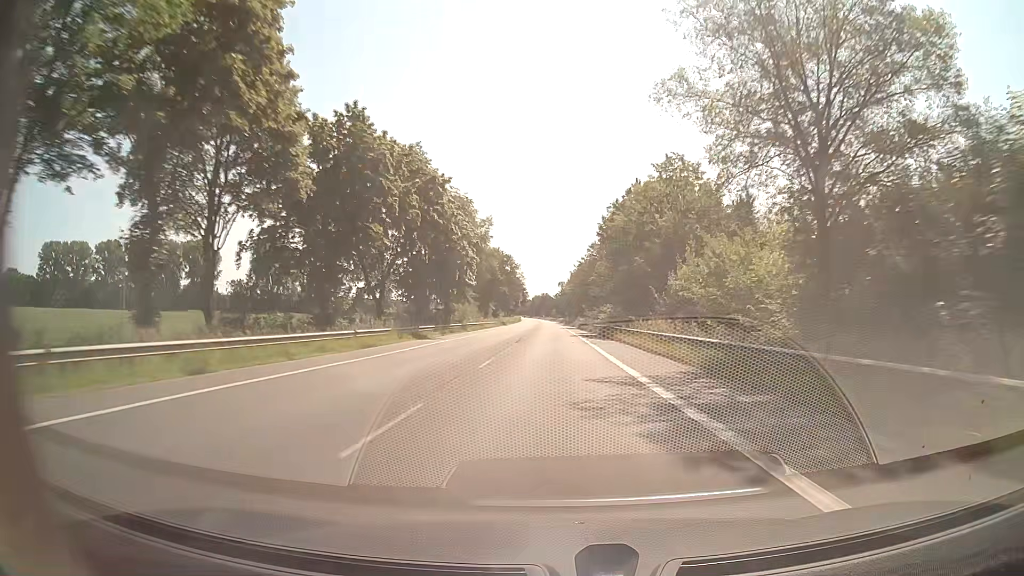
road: secondary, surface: asphalt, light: Day
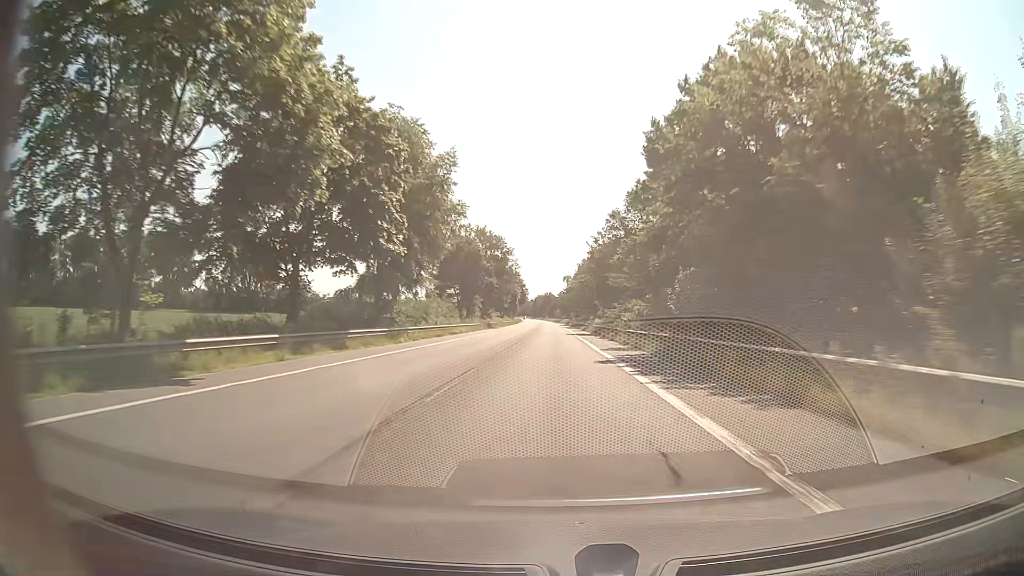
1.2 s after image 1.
(-0.1, +31.5) m; 0°
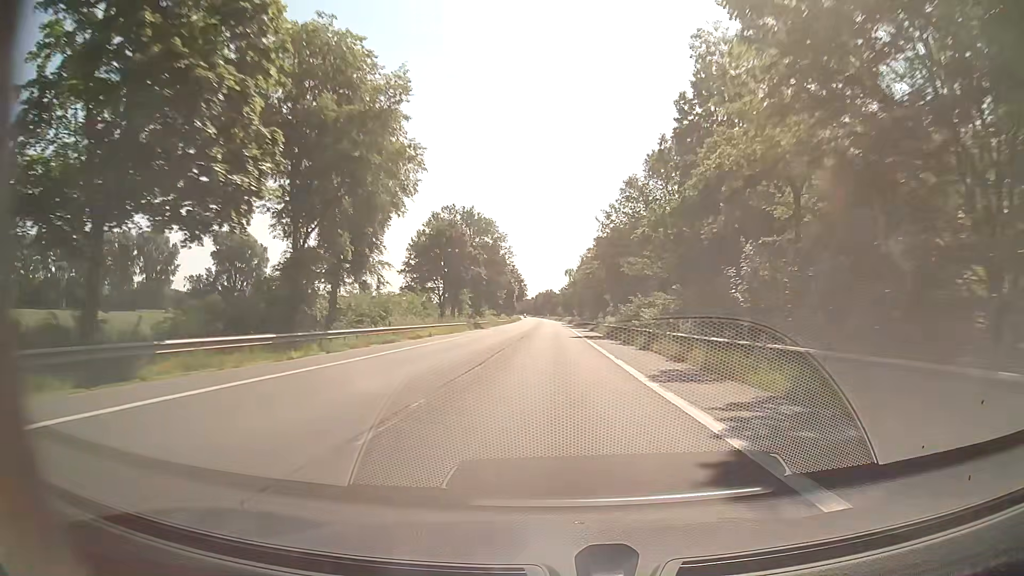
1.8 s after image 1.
(0.0, +15.9) m; 0°
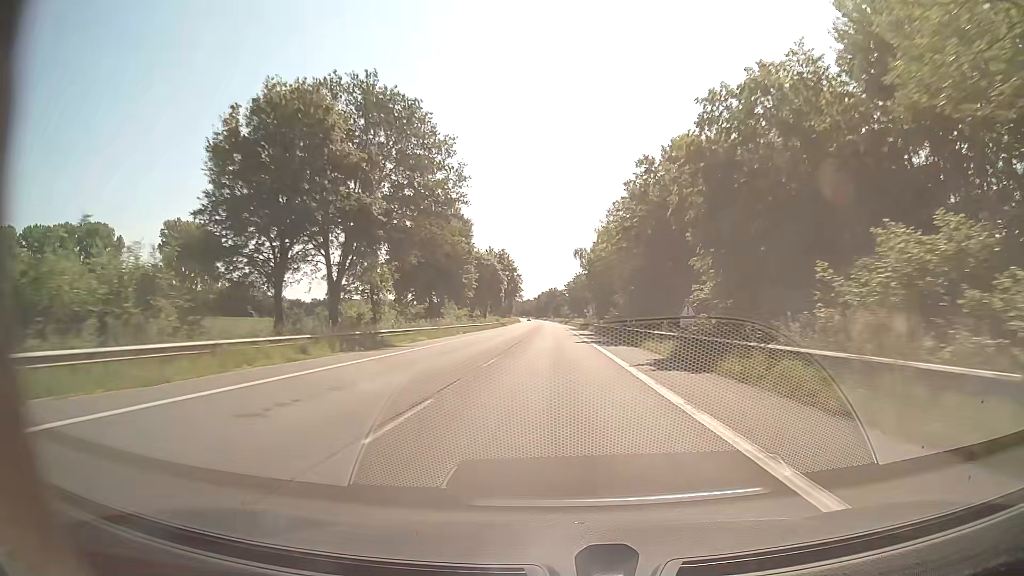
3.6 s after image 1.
(0.0, +47.6) m; 0°
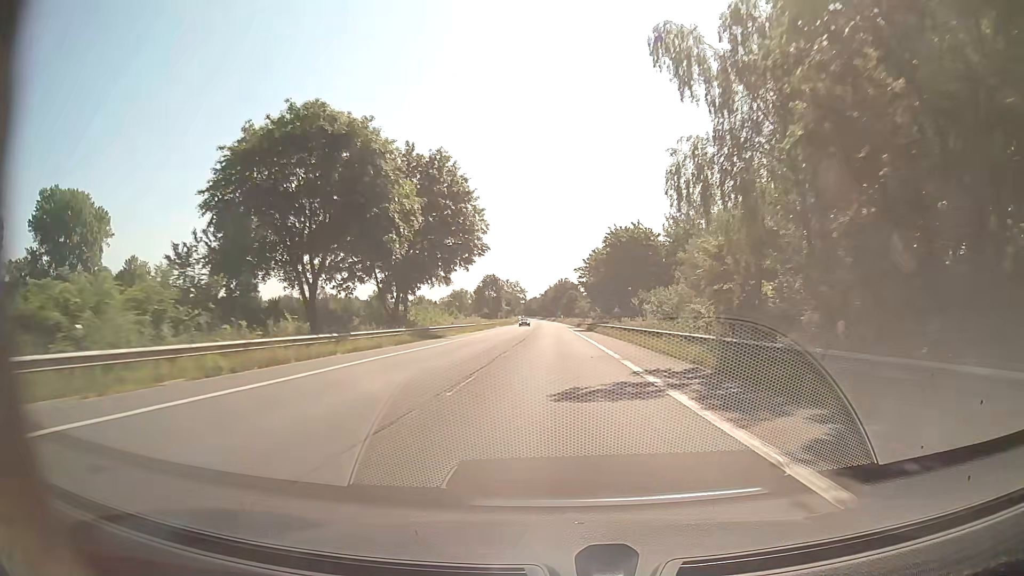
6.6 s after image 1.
(-0.4, +78.9) m; -1°
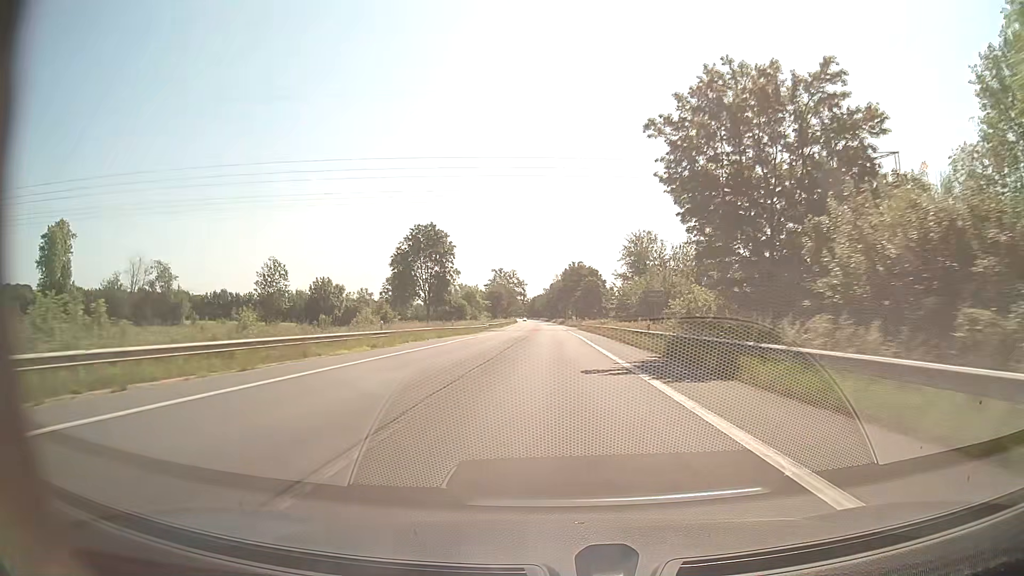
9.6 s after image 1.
(-0.7, +78.9) m; -1°
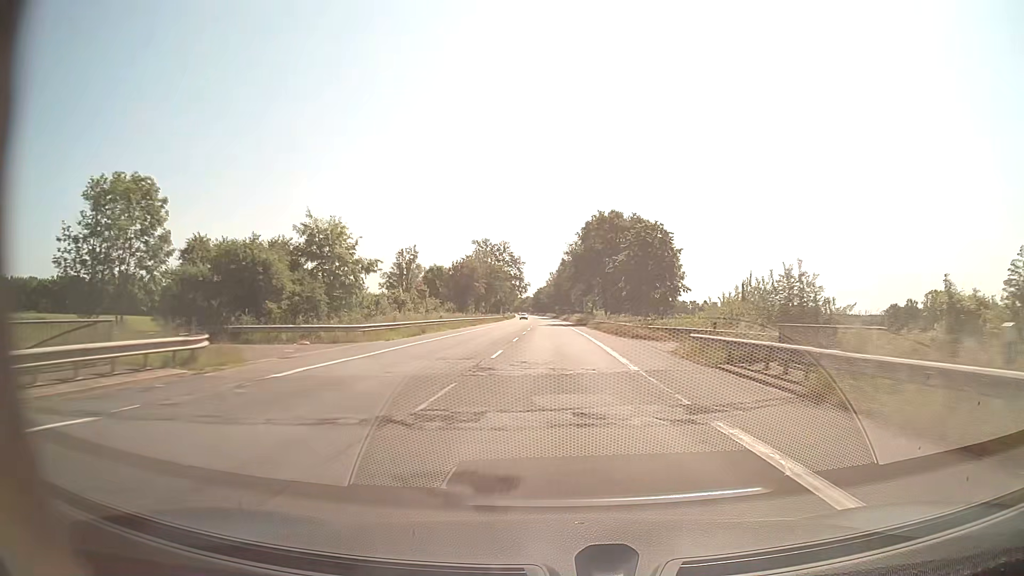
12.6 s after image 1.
(-0.8, +78.9) m; -1°
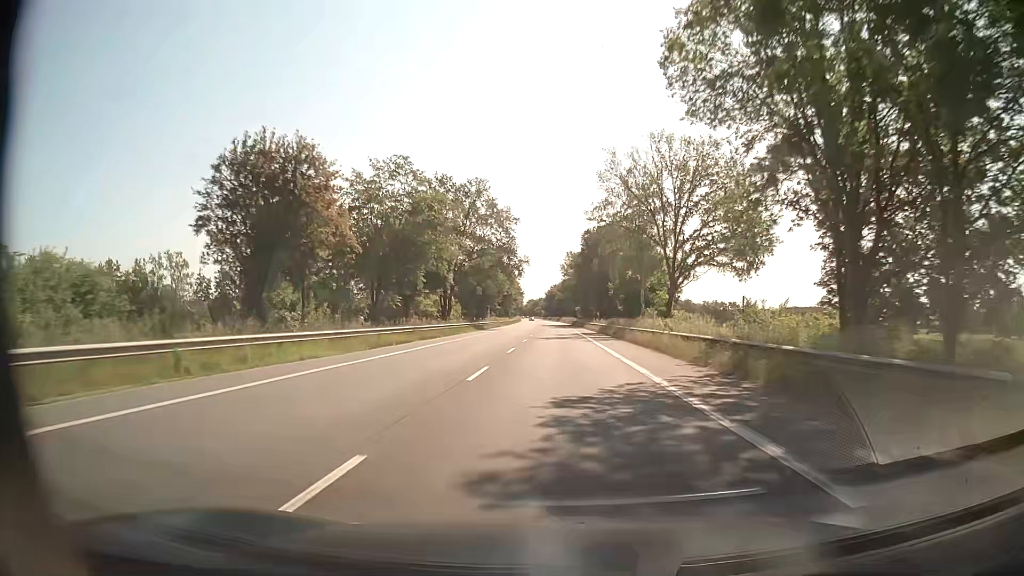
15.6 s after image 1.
(-1.0, +78.8) m; -2°
(0, +10) (0, +20) (0, +30) (0, +40) (0, +50) (0, +60) (0, +70) (0, +80) (0, +90) (0, +100) m
